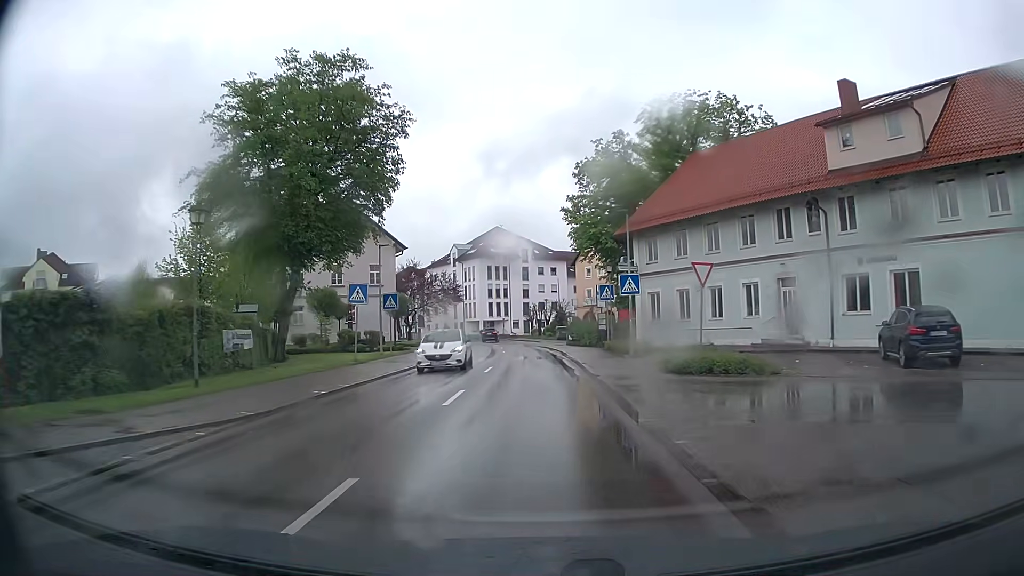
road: tertiary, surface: asphalt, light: Day
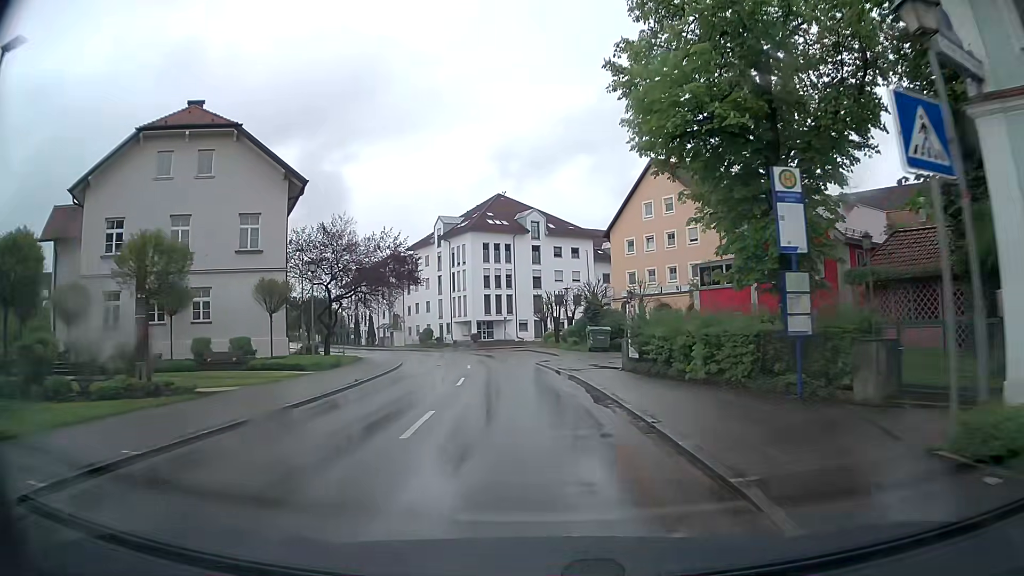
(0.0, +30.5) m; 0°
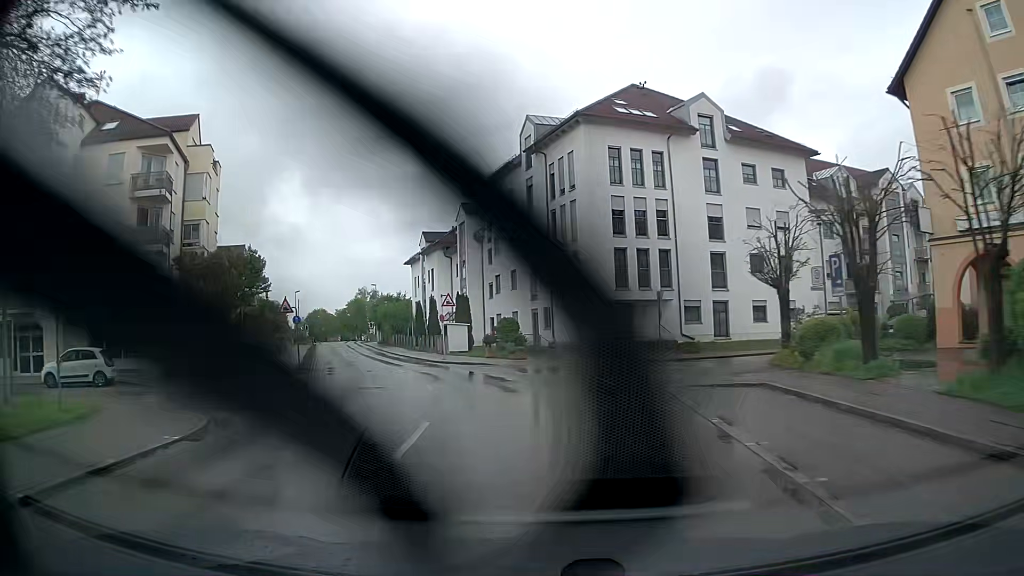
(-3.1, +37.8) m; -12°
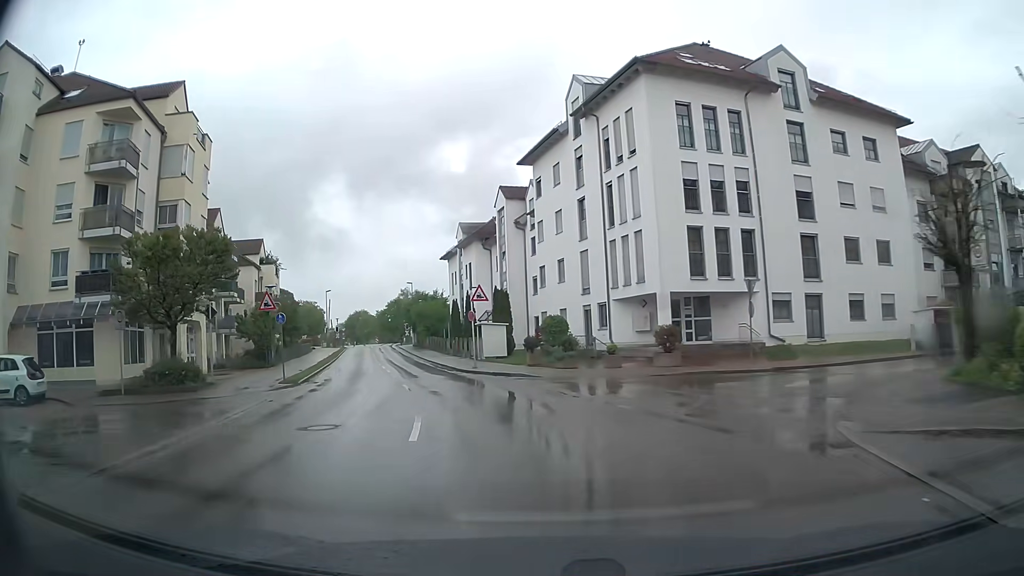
(-0.2, +7.6) m; -3°
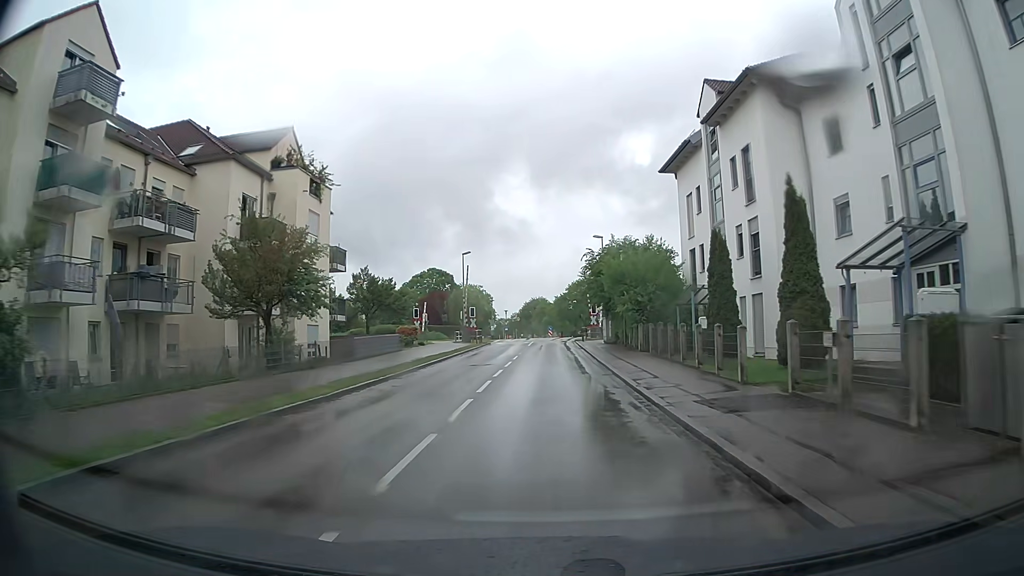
(-7.5, +37.1) m; -16°
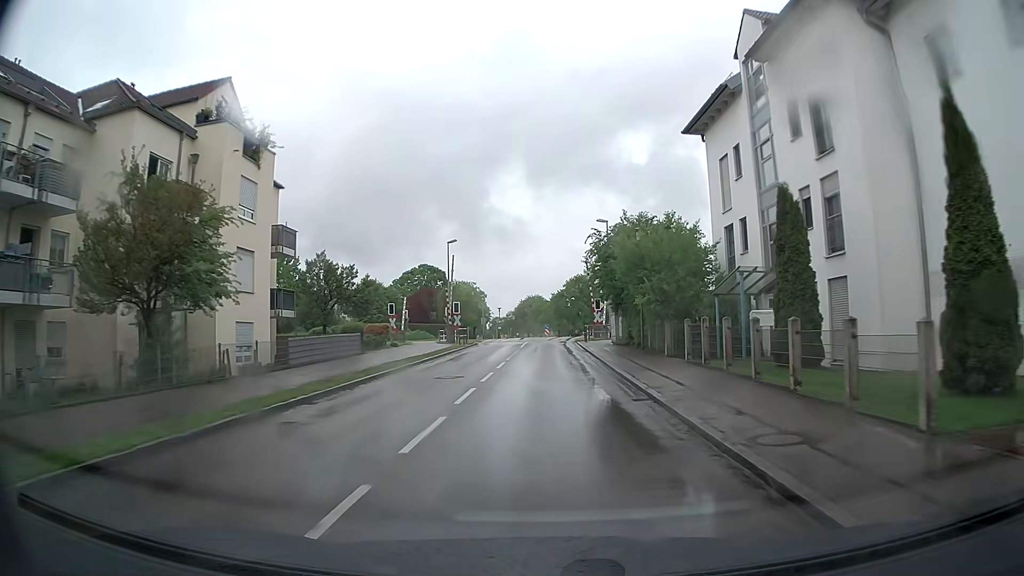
(0.0, +7.5) m; 0°
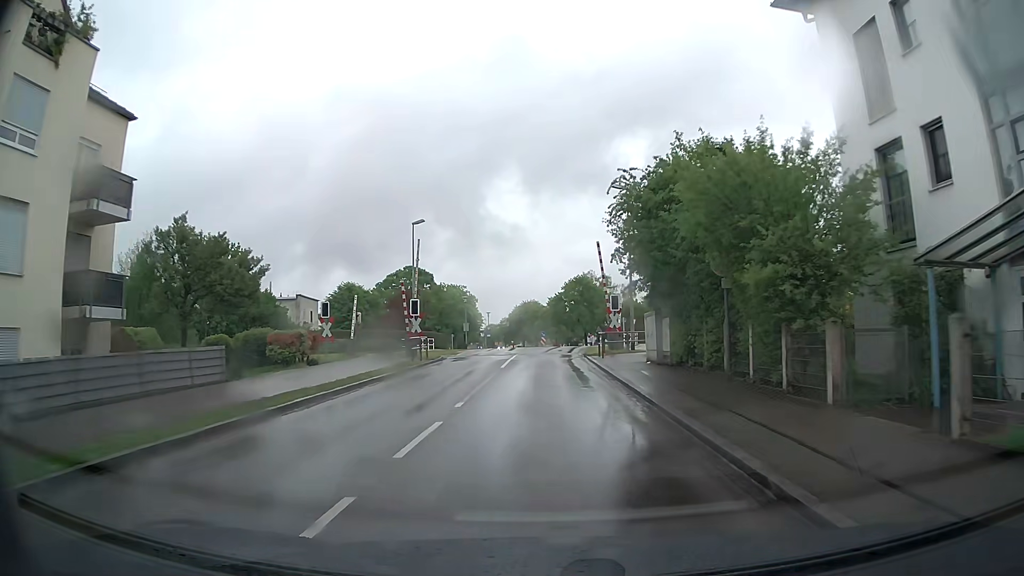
(+0.1, +13.5) m; 0°
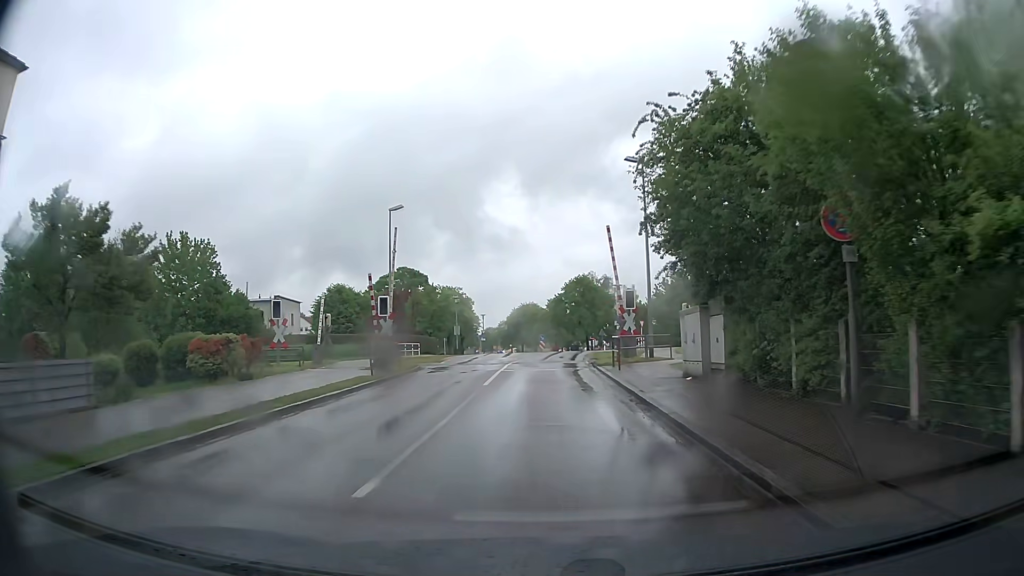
(+0.1, +6.1) m; +1°
(0, +10) (0, +20) (0, +30) (+1, +40) (+2, +50) (+3, +60) (+3, +70) (+3, +80) (+3, +90) (+2, +100) m
